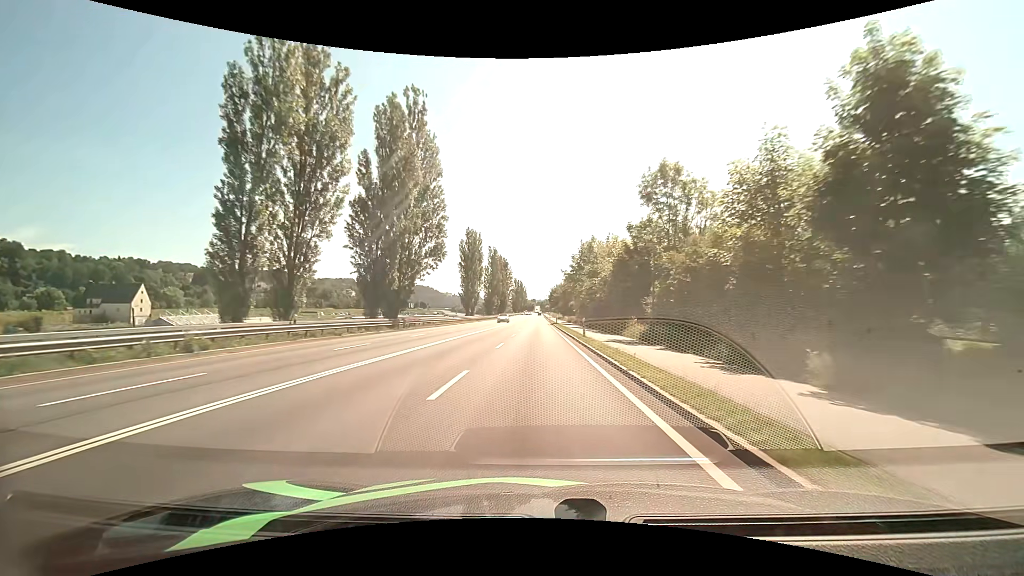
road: primary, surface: asphalt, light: Day
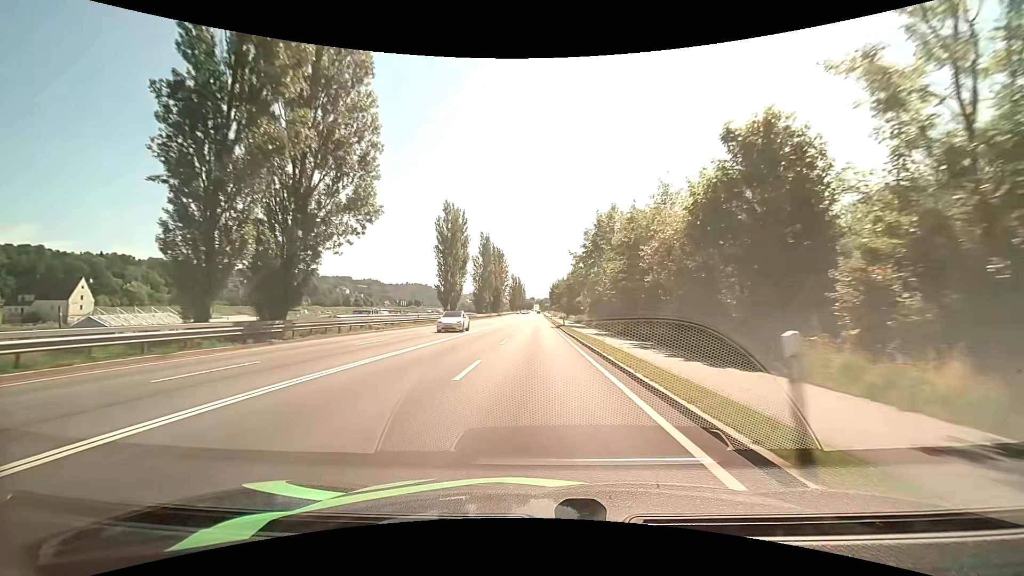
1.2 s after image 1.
(+0.1, +21.6) m; 0°
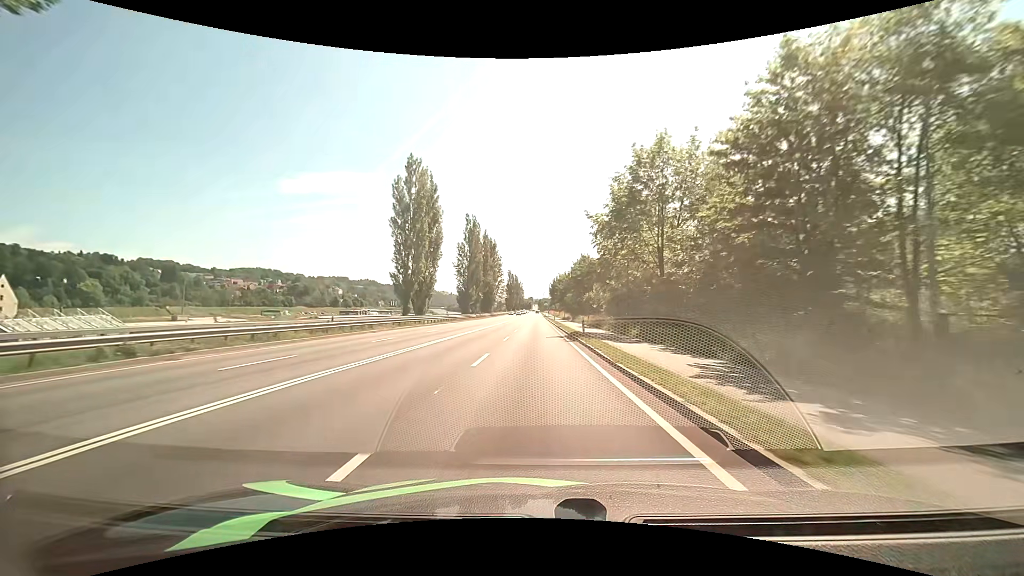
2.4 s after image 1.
(0.0, +21.7) m; -1°
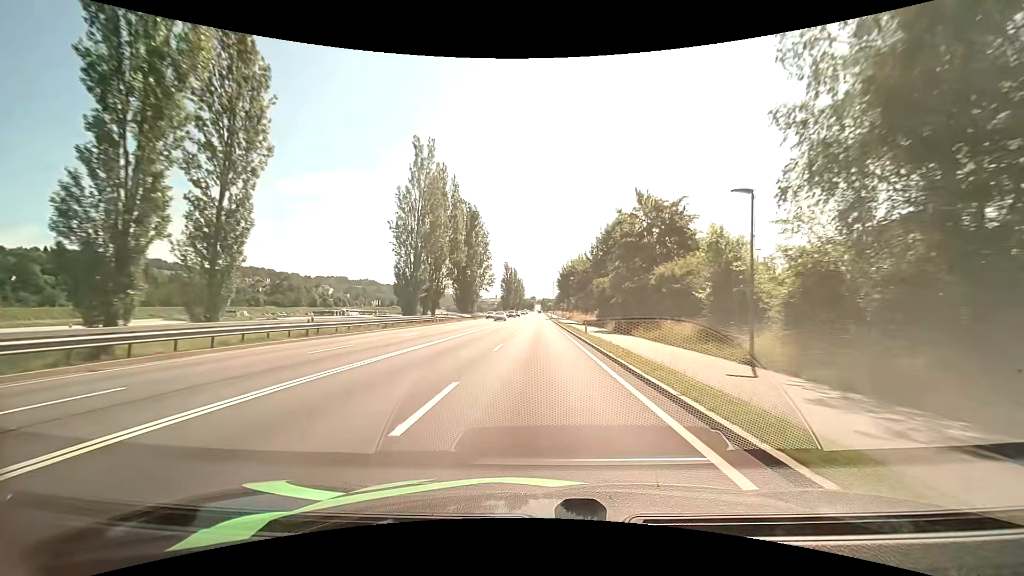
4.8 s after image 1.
(+0.3, +43.4) m; 0°
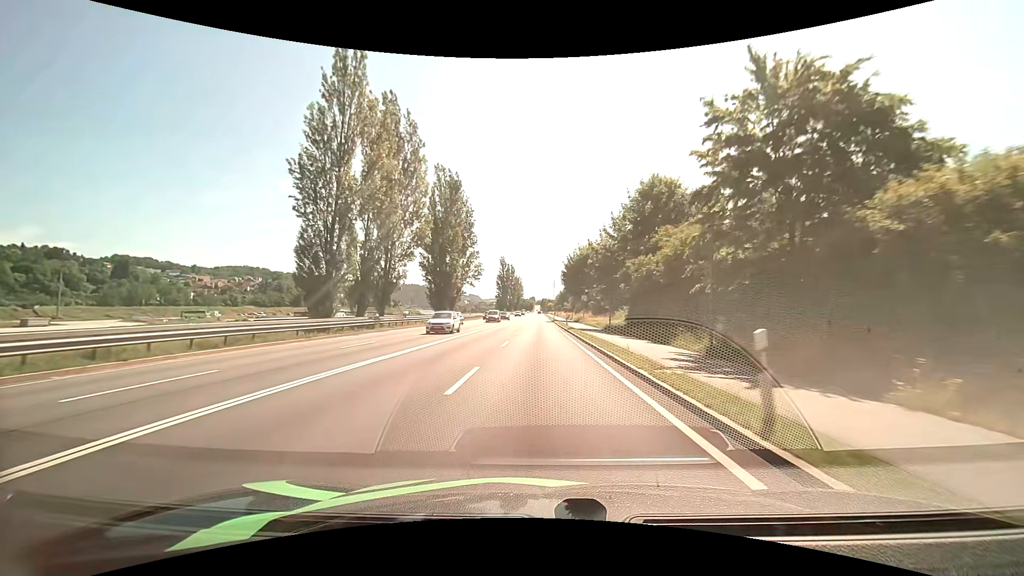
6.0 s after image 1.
(0.0, +21.3) m; 0°
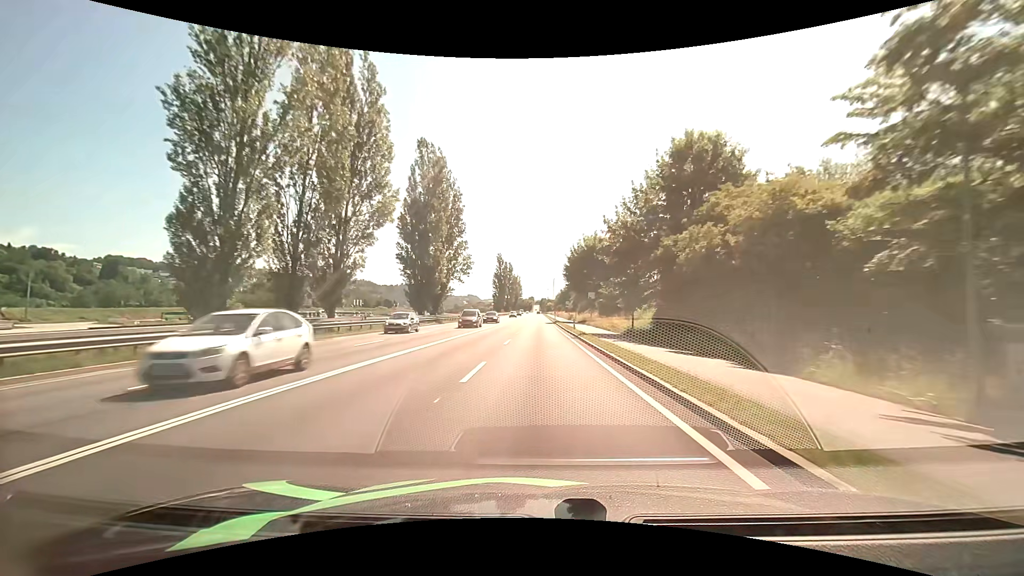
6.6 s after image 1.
(0.0, +10.6) m; 0°
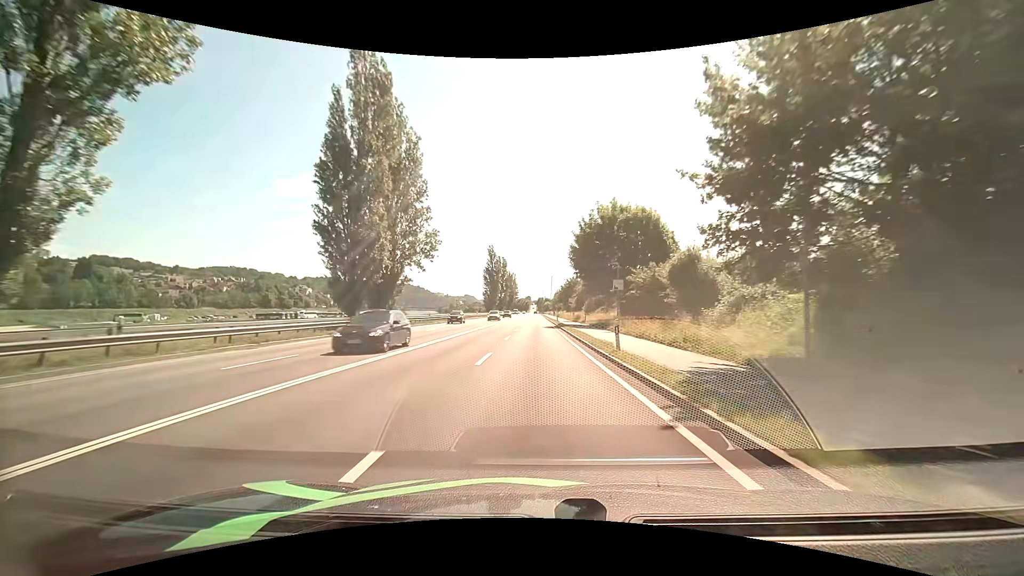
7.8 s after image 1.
(0.0, +20.9) m; +1°
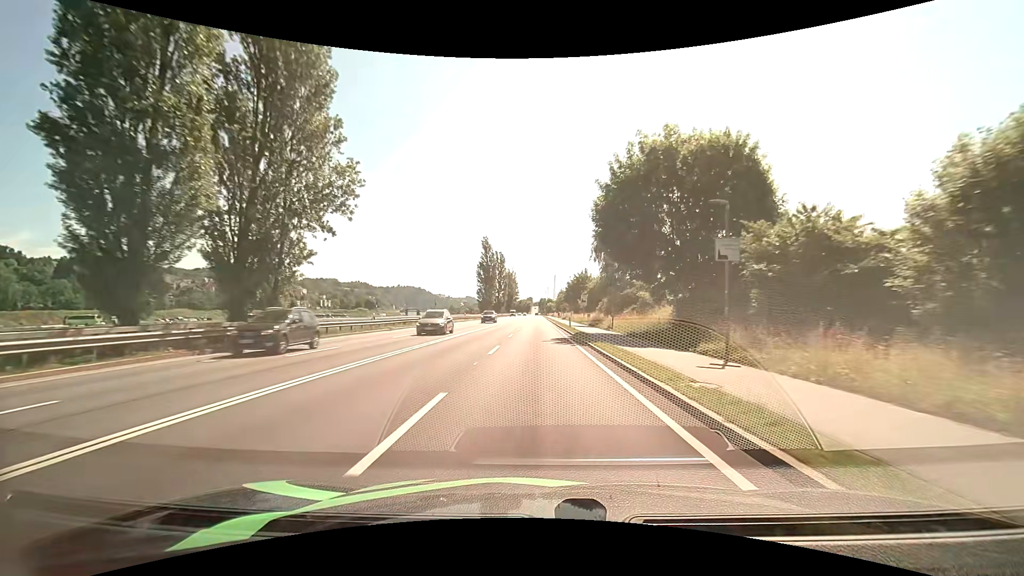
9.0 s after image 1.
(-0.2, +20.6) m; -1°
(0, +10) (0, +20) (0, +30) (0, +40) (0, +50) (0, +60) (0, +70) (0, +80) (0, +90) (0, +100) m
